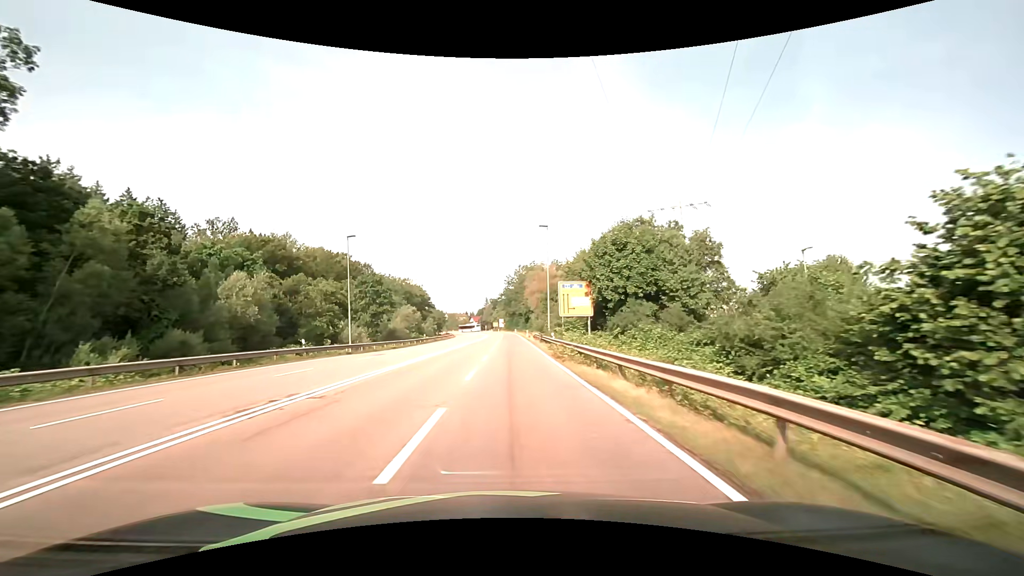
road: secondary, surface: asphalt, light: Day
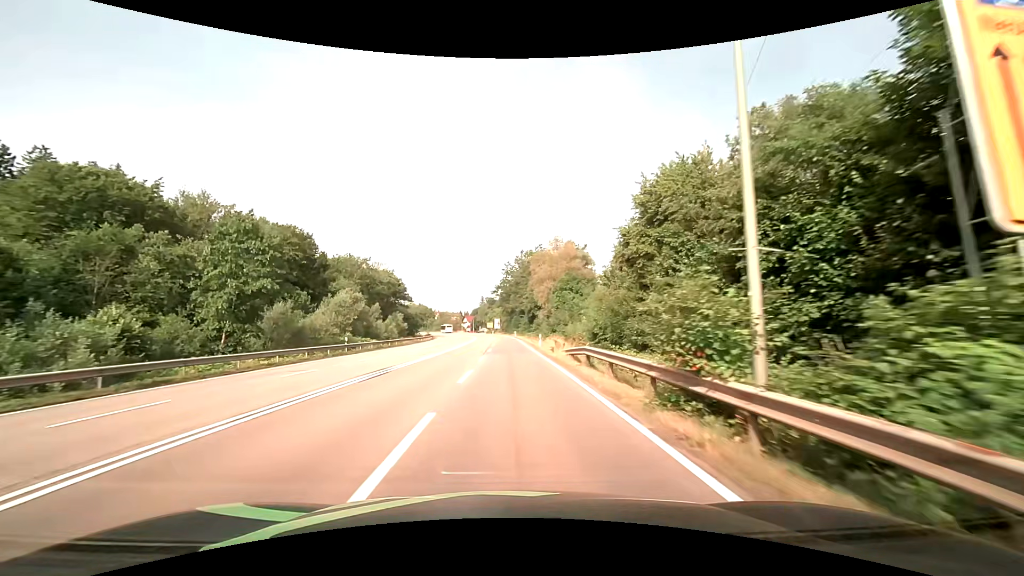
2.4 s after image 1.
(0.0, +35.8) m; 0°
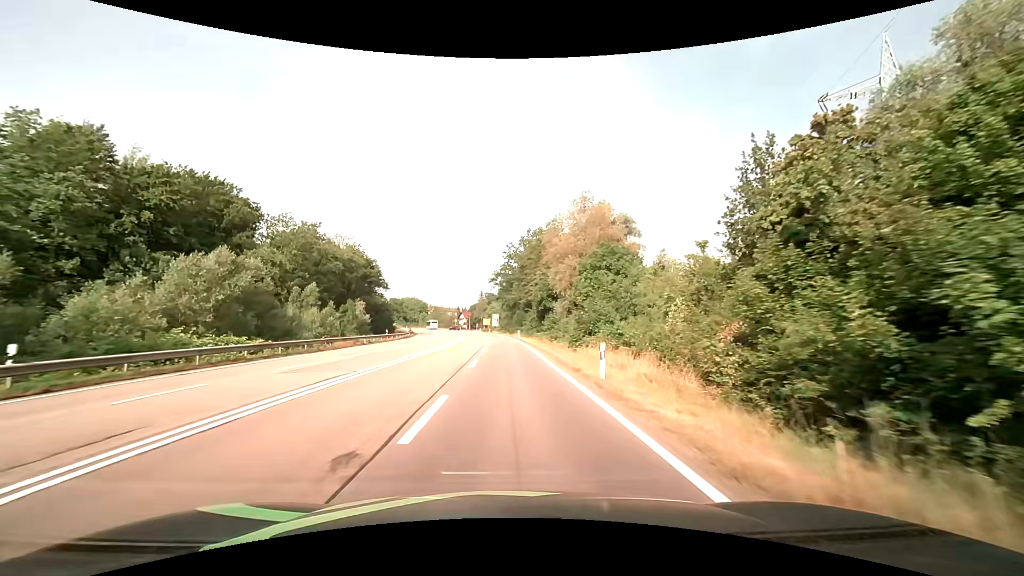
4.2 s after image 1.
(+0.1, +27.0) m; 0°
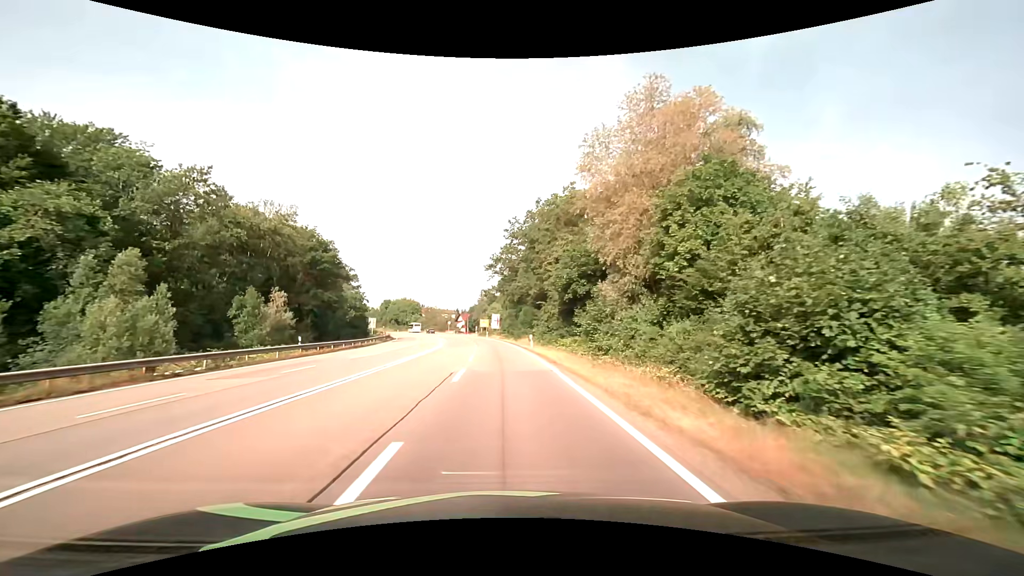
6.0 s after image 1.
(-0.2, +26.4) m; -1°
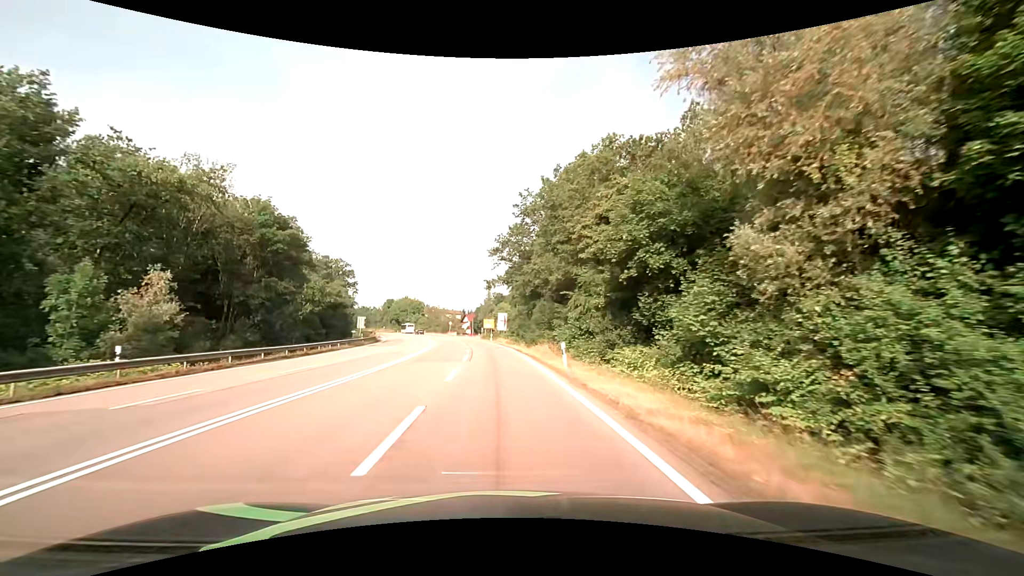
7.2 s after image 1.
(-0.1, +16.9) m; -1°
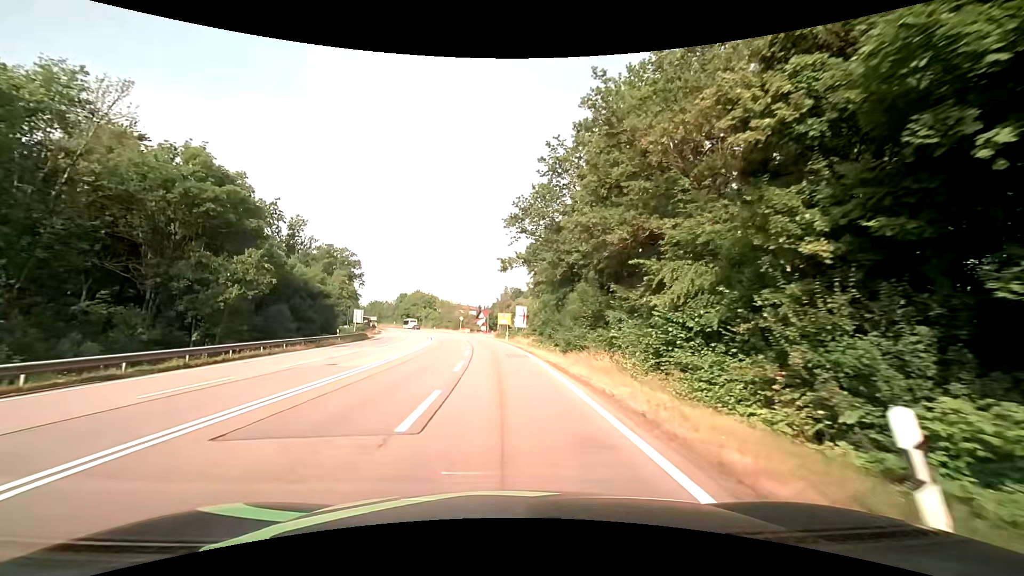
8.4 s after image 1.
(-0.1, +16.1) m; -2°
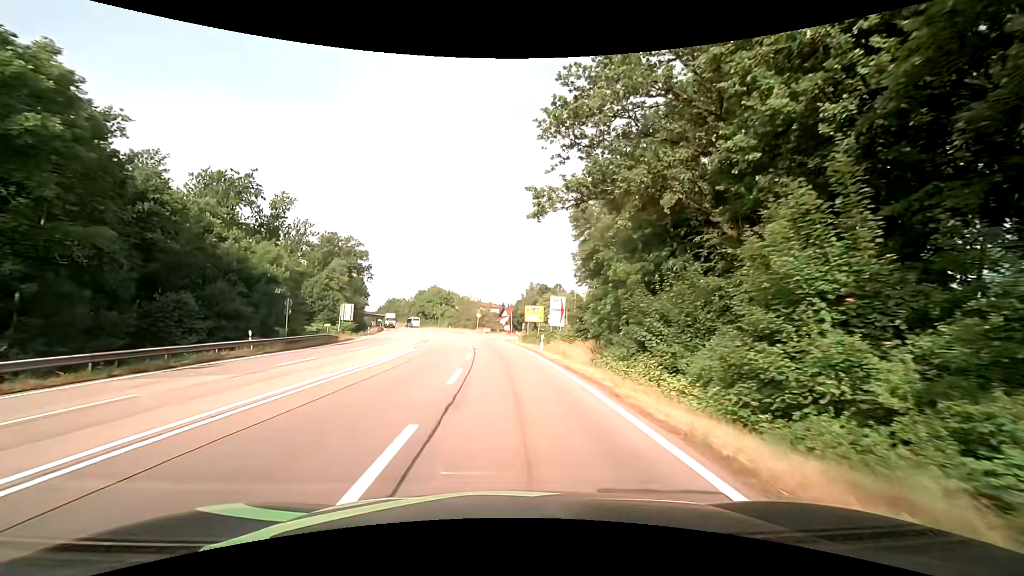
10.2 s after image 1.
(-0.3, +21.8) m; -2°
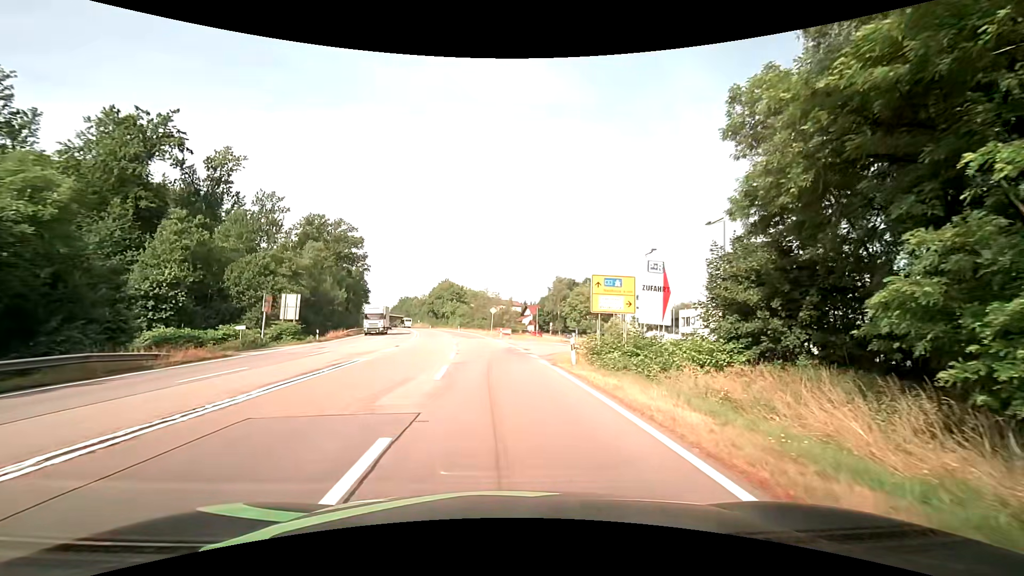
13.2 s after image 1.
(-0.6, +27.7) m; -3°
(0, +10) (0, +20) (+2, +30) (+9, +36) (+18, +39) (+27, +43) (+29, +52) (+27, +62) (+25, +72) (+23, +82) m
